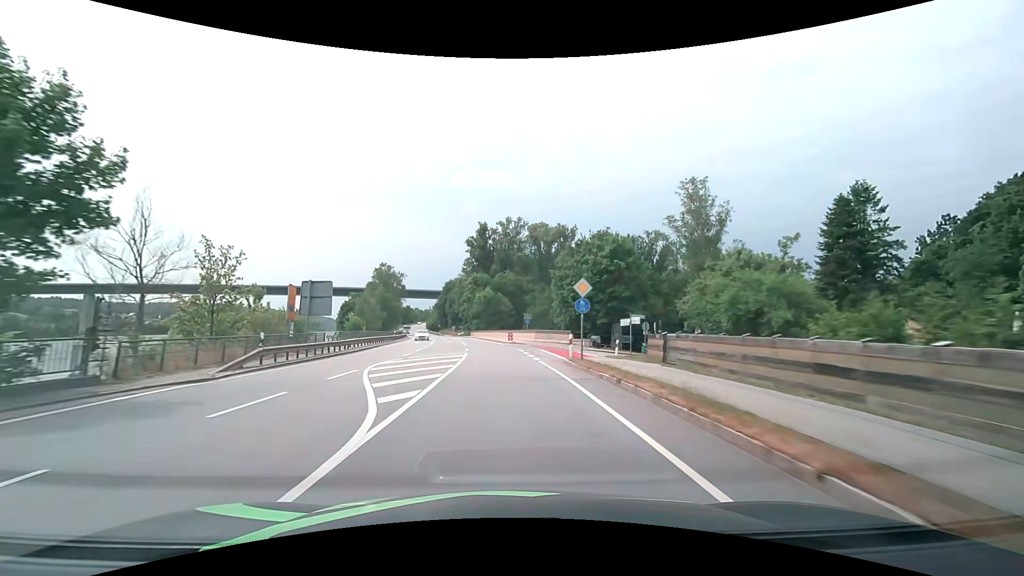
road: primary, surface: asphalt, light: Day
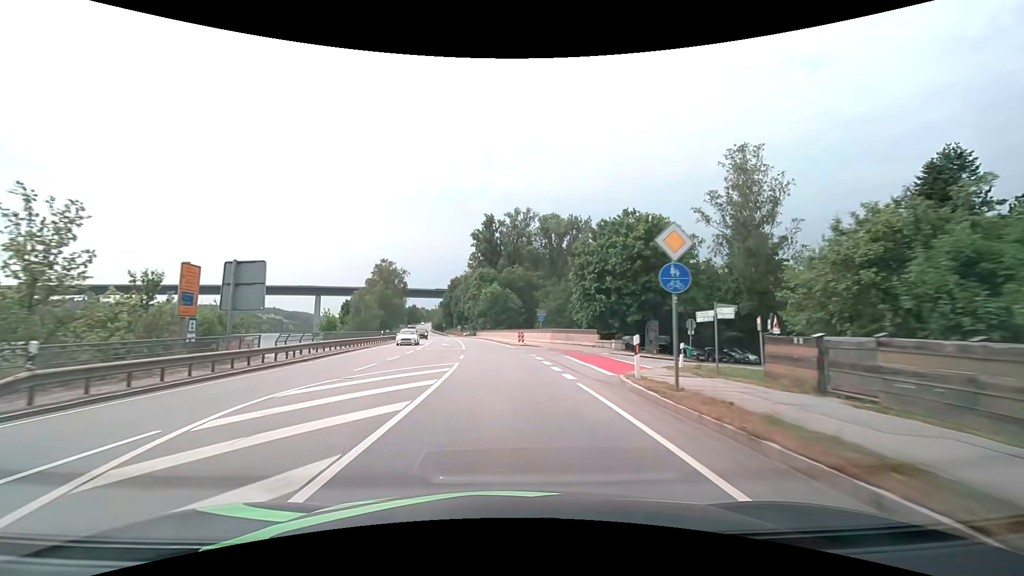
(-0.1, +10.2) m; -1°
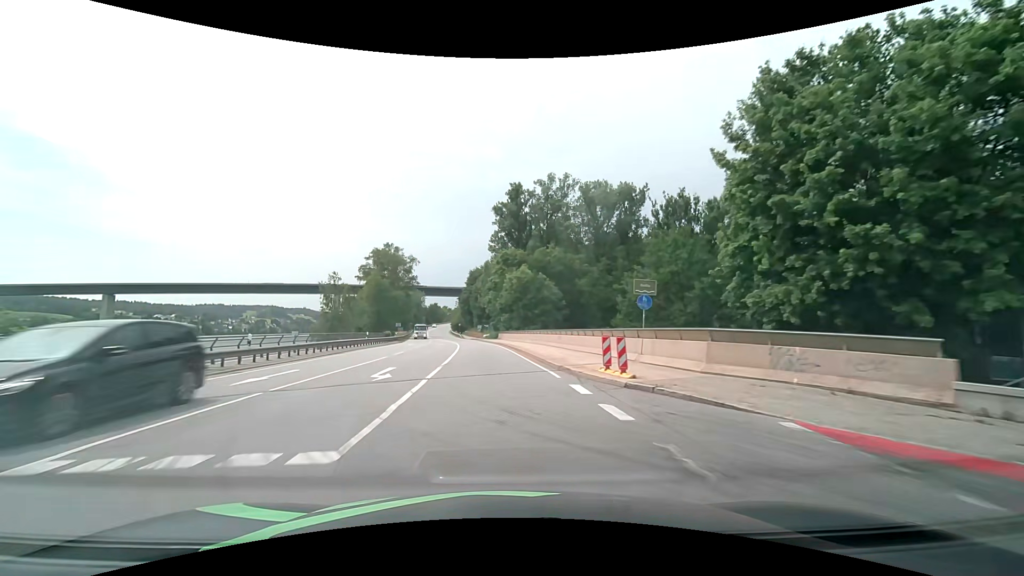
(-0.8, +30.7) m; -3°
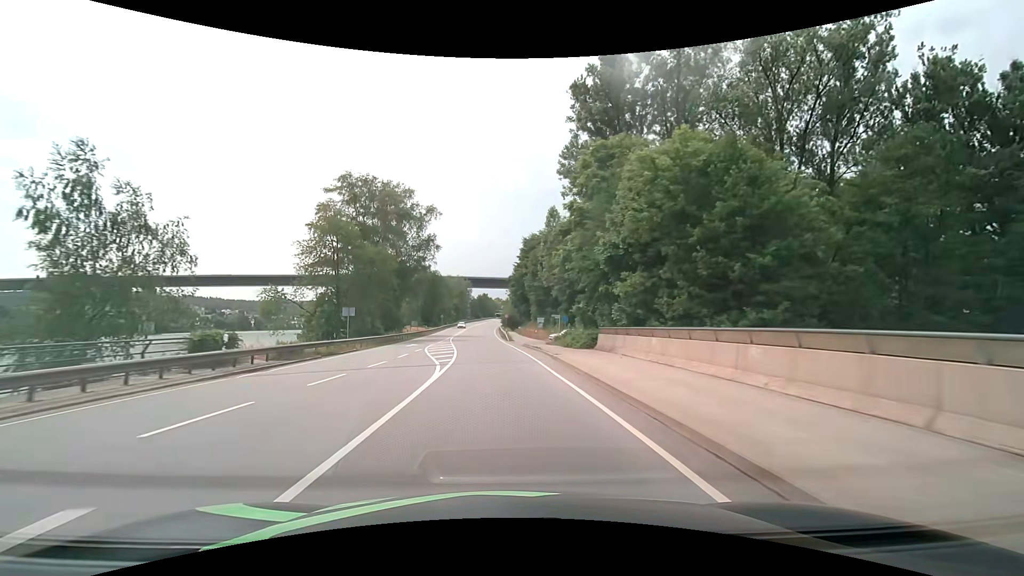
(-3.2, +52.4) m; -7°
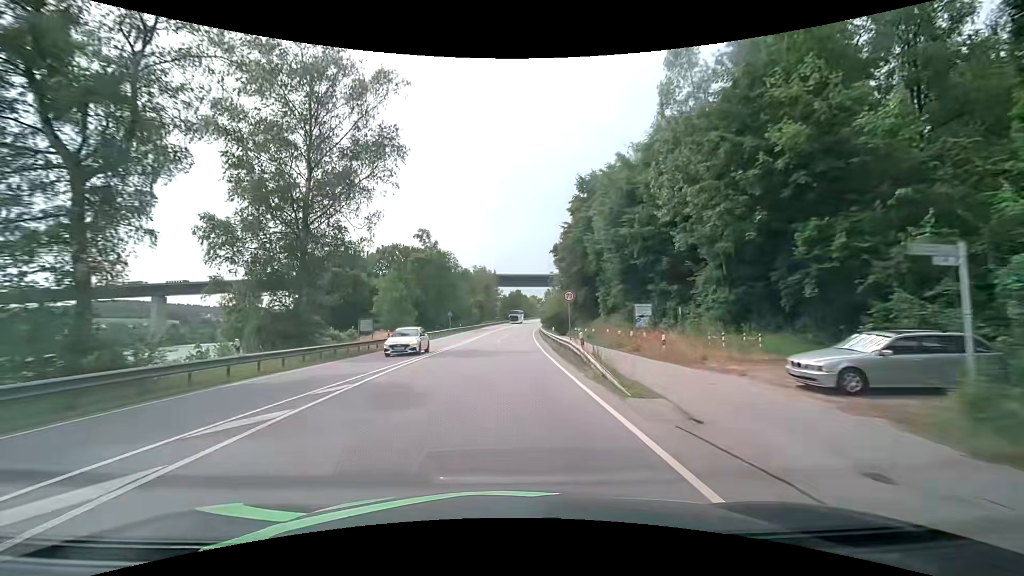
(-1.4, +43.6) m; -4°
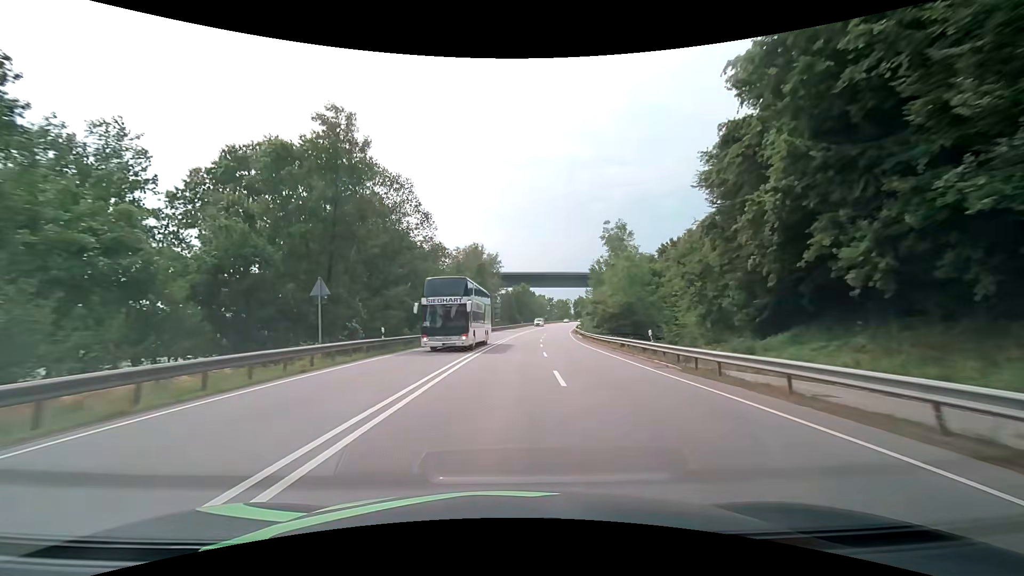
(-1.5, +55.5) m; 0°
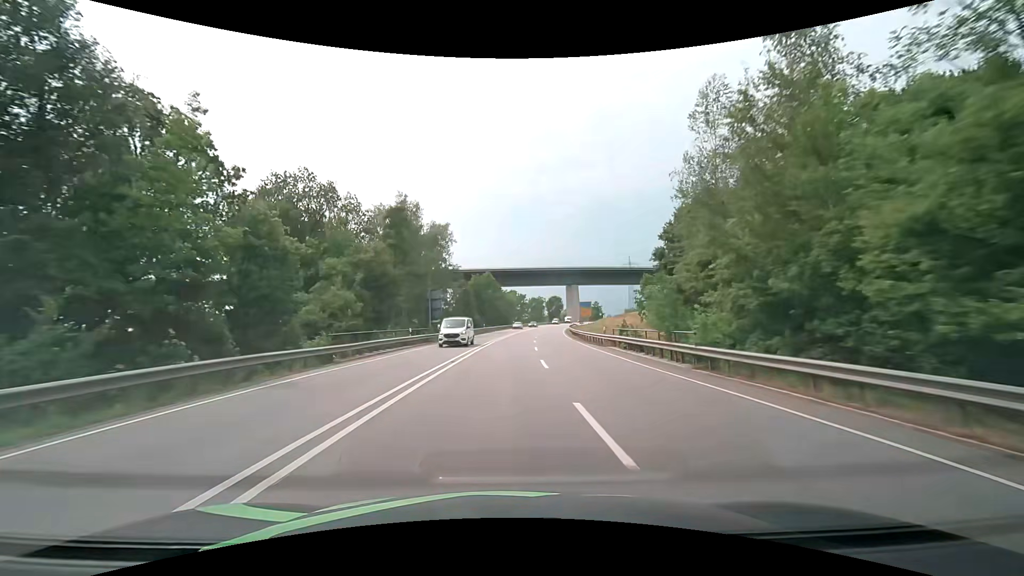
(+1.6, +42.5) m; +4°
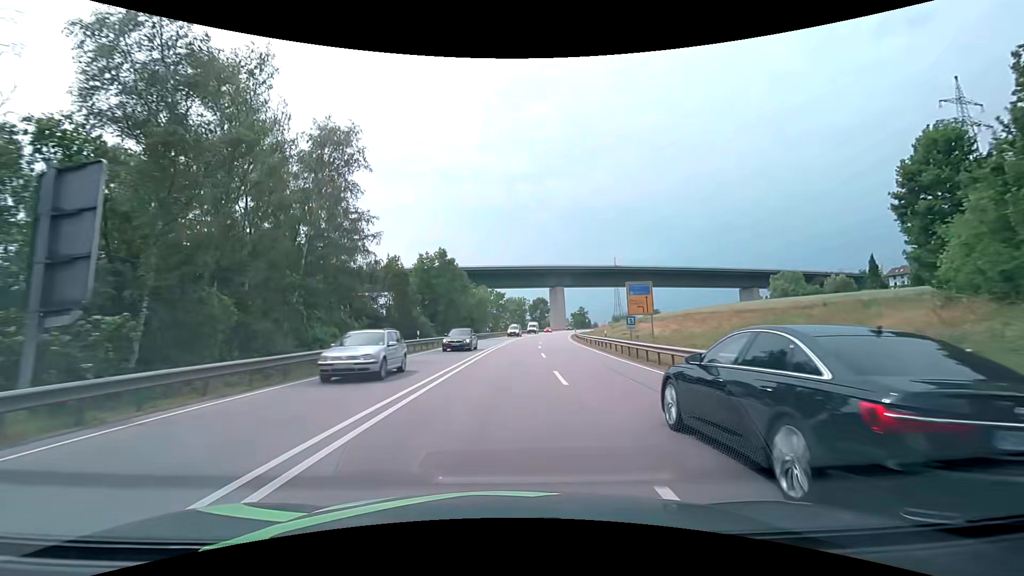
(+0.7, +40.5) m; +2°
(0, +10) (0, +20) (+1, +30) (+1, +40) (+2, +50) (+3, +60) (+4, +70) (+5, +80) (+7, +90) (+8, +100) m
